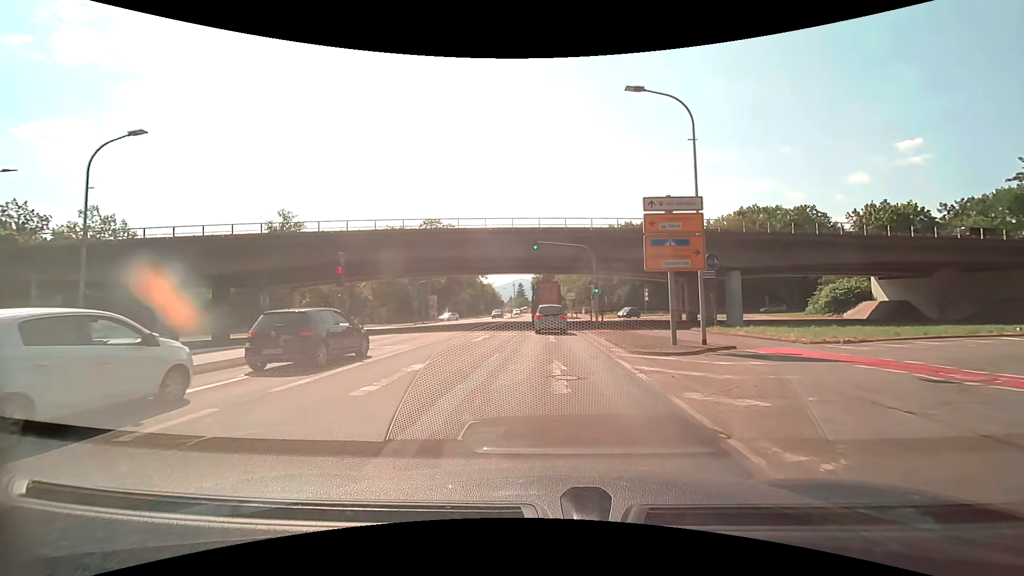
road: secondary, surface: asphalt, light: Day
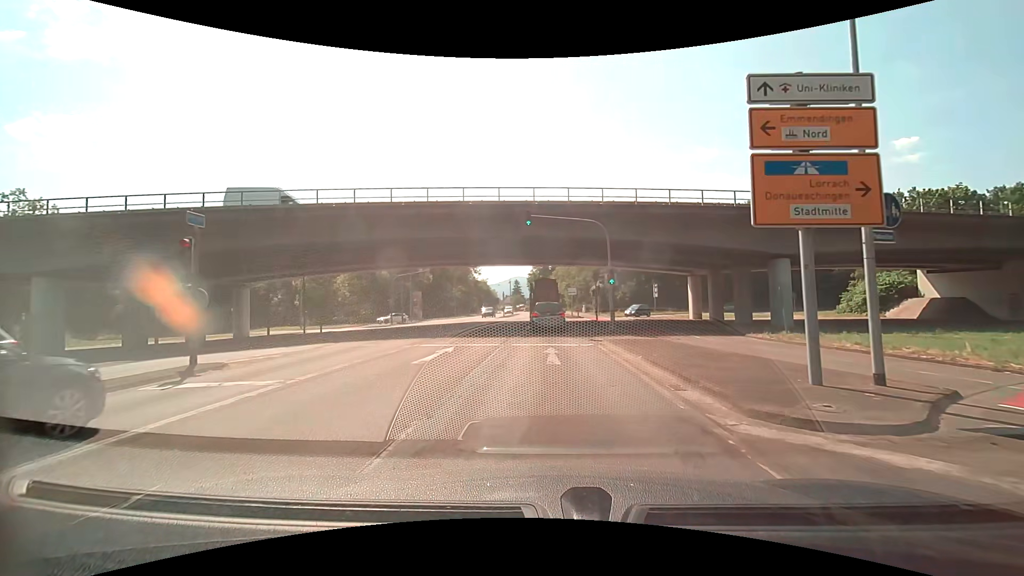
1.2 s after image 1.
(0.0, +9.0) m; +1°
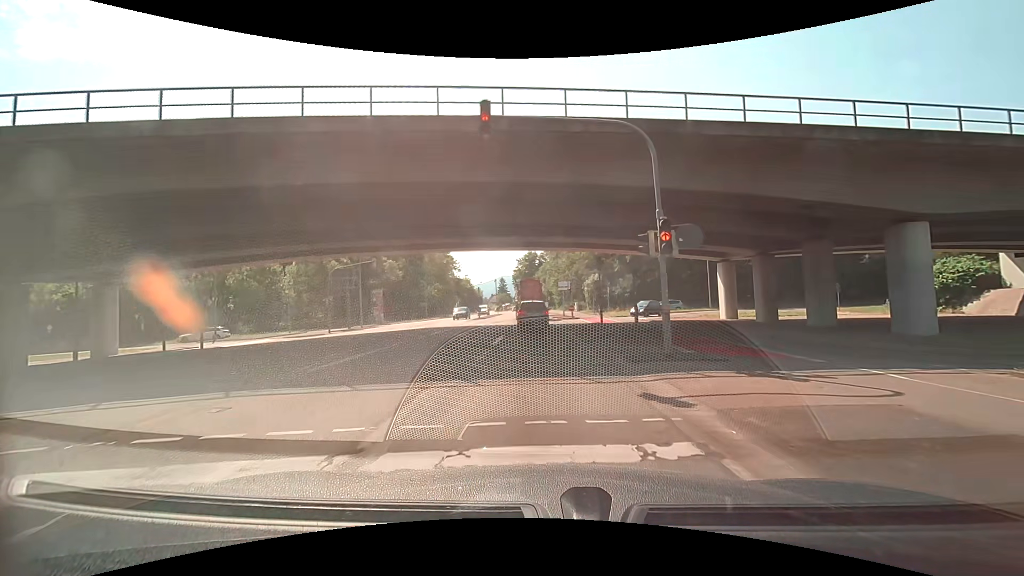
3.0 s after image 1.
(+0.2, +13.2) m; +1°
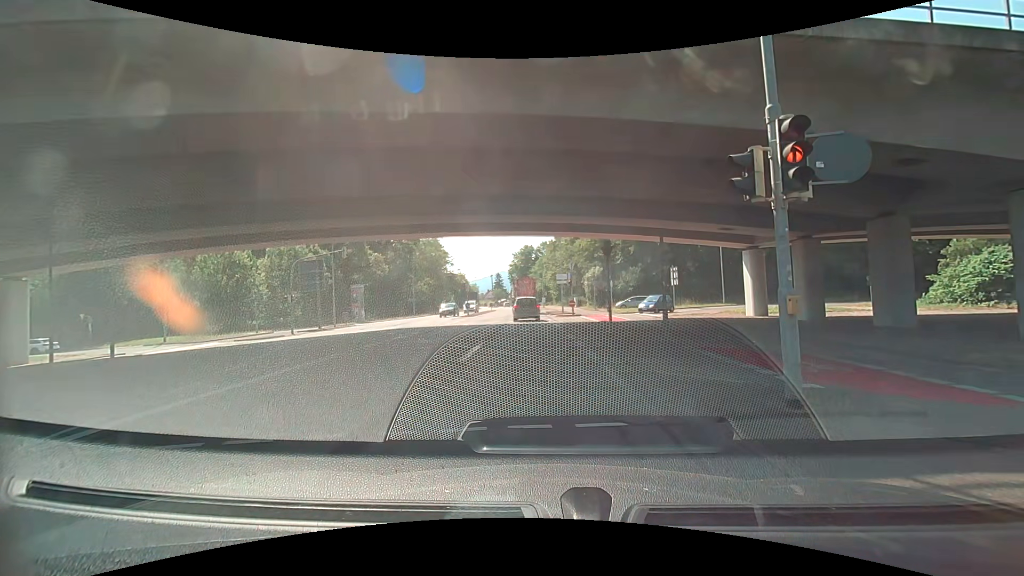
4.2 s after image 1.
(0.0, +5.1) m; +1°
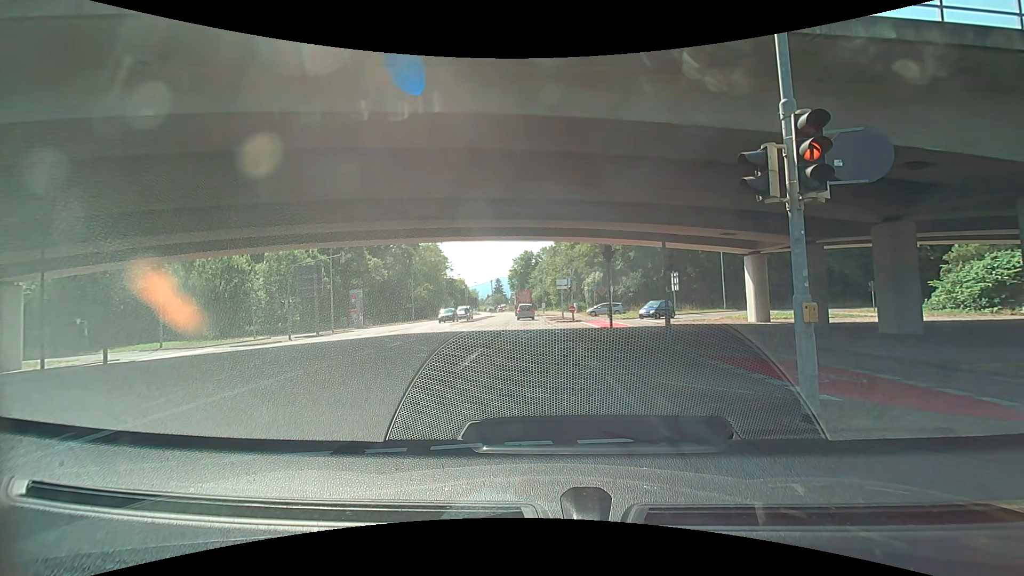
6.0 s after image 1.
(0.0, +0.4) m; 0°
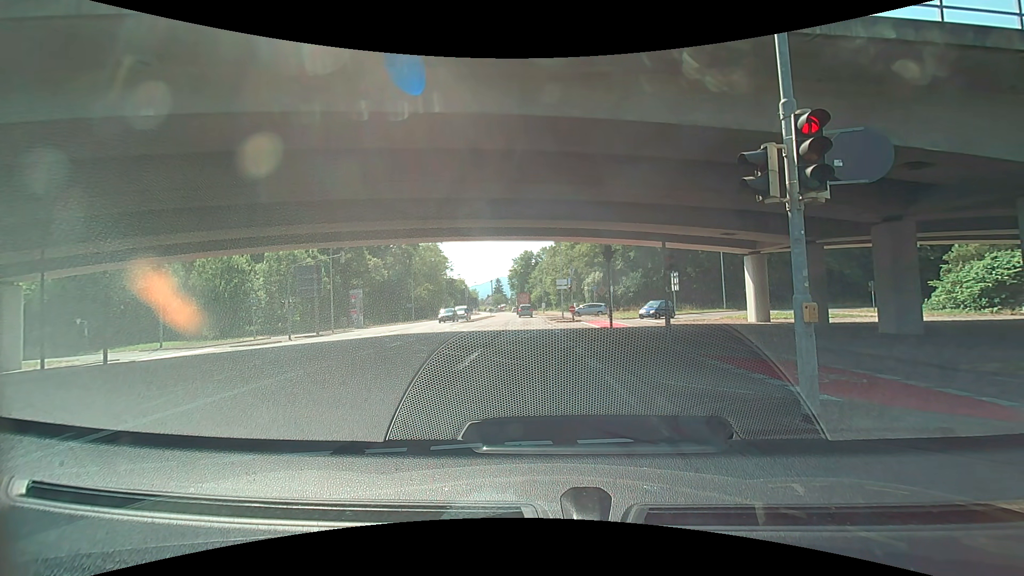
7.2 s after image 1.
(0.0, 0.0) m; 0°
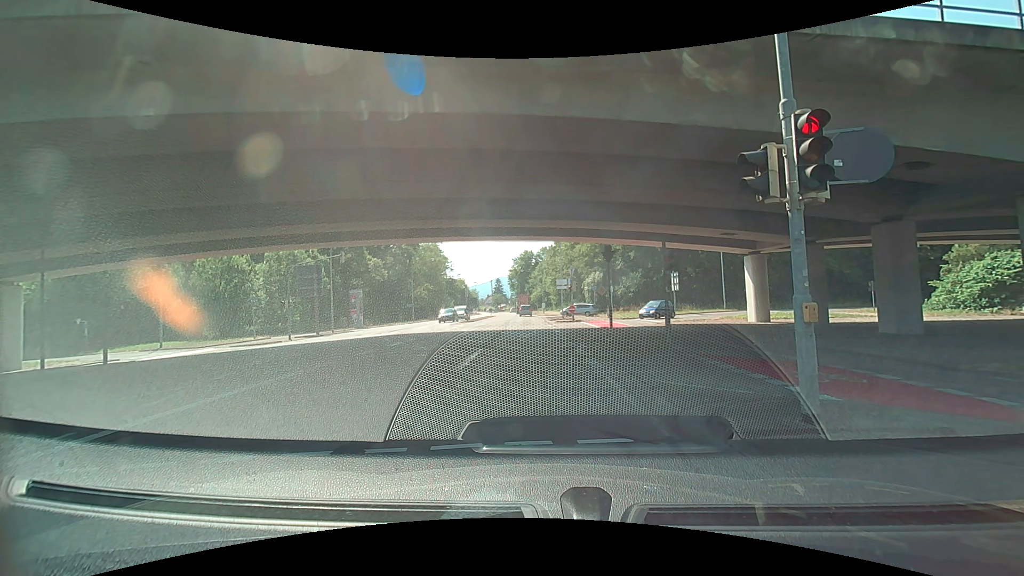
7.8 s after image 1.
(0.0, 0.0) m; 0°
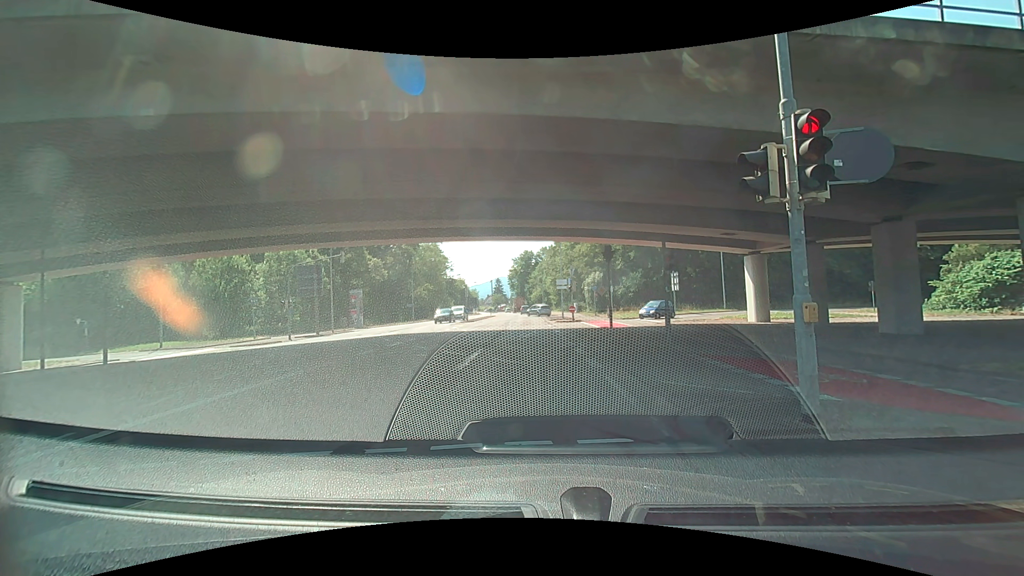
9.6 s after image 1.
(0.0, 0.0) m; 0°
(-1, +10) (-1, +20) (-2, +30) (-3, +40) (-3, +50) (-4, +60) (-4, +70) (-5, +80) (-5, +90) (-6, +100) m
